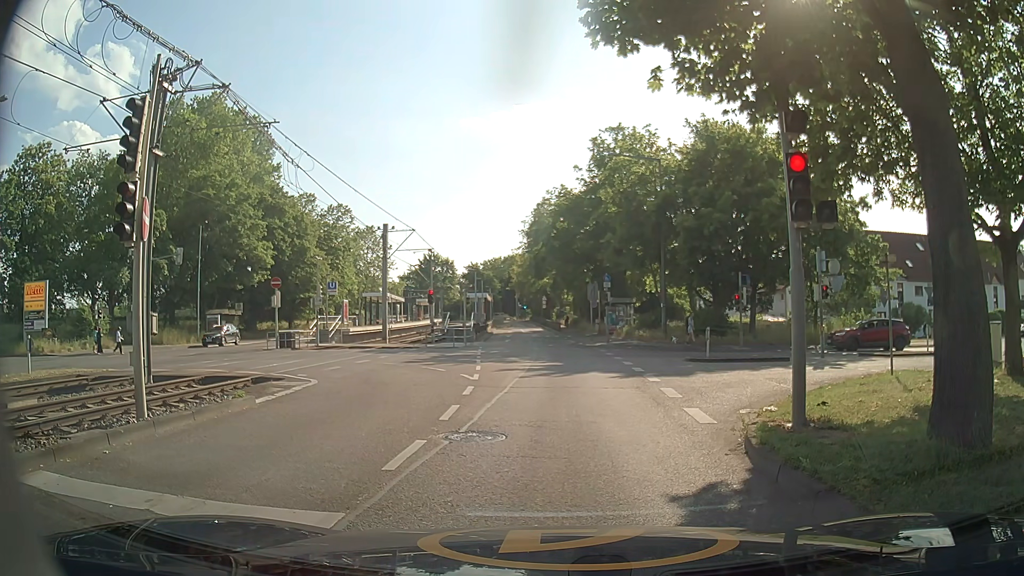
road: secondary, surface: asphalt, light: Day
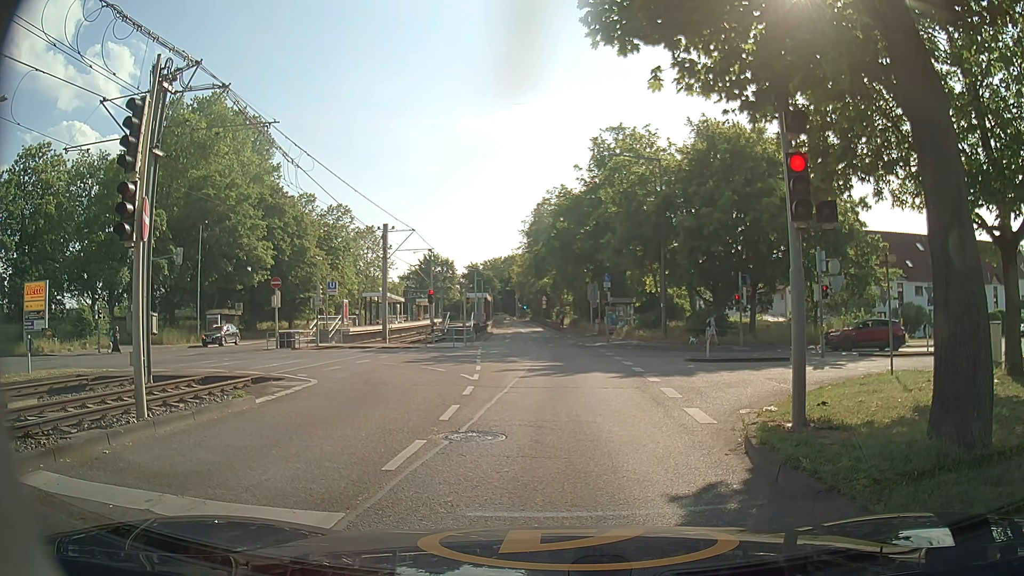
(0.0, 0.0) m; 0°
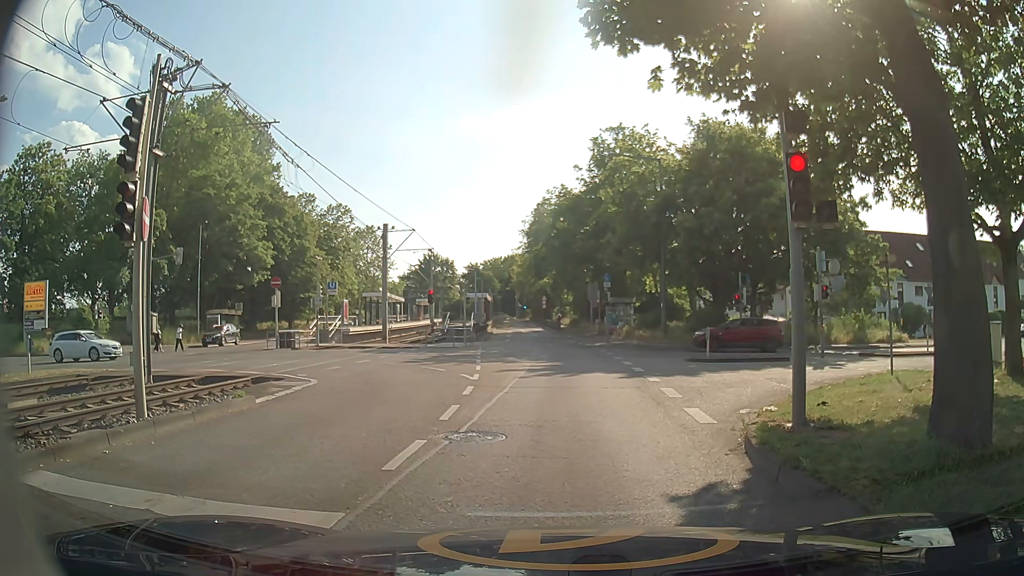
(0.0, 0.0) m; 0°
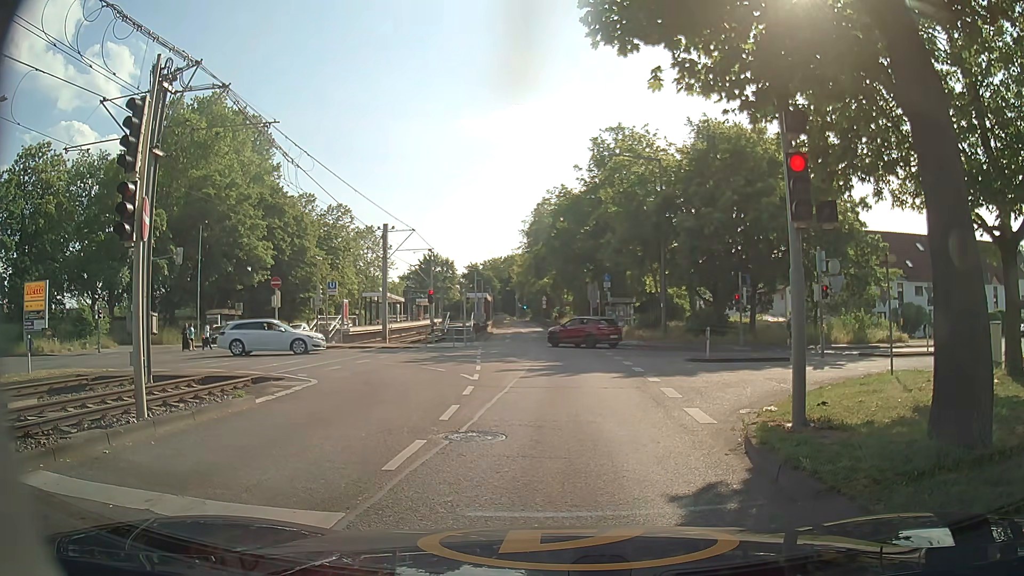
(0.0, 0.0) m; 0°
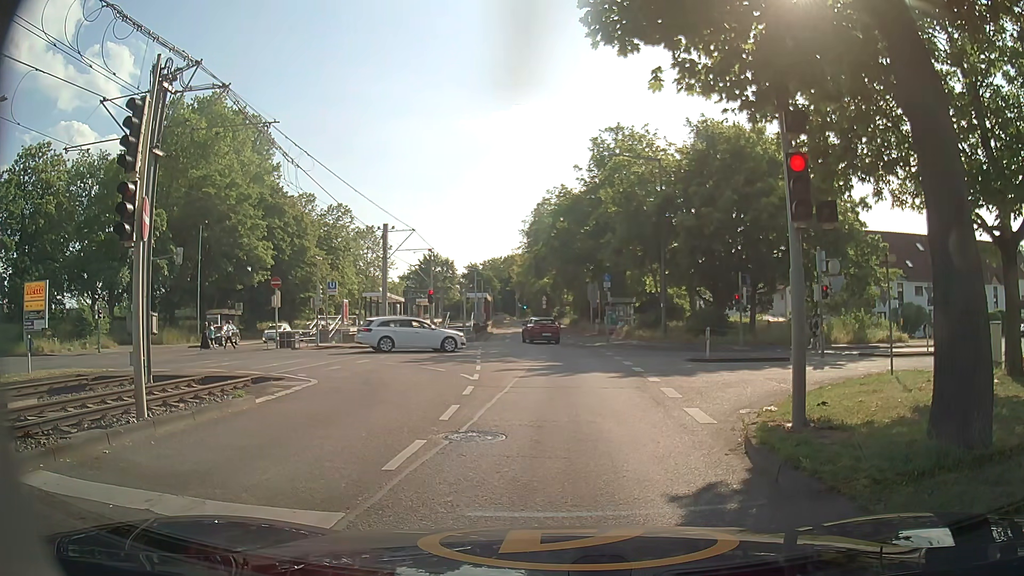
(0.0, 0.0) m; 0°
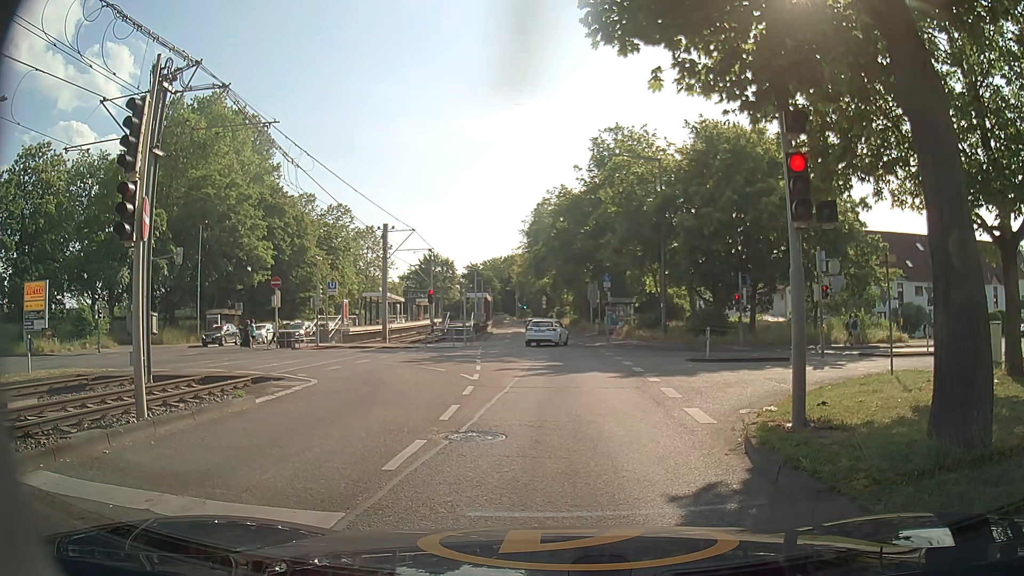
(0.0, 0.0) m; 0°
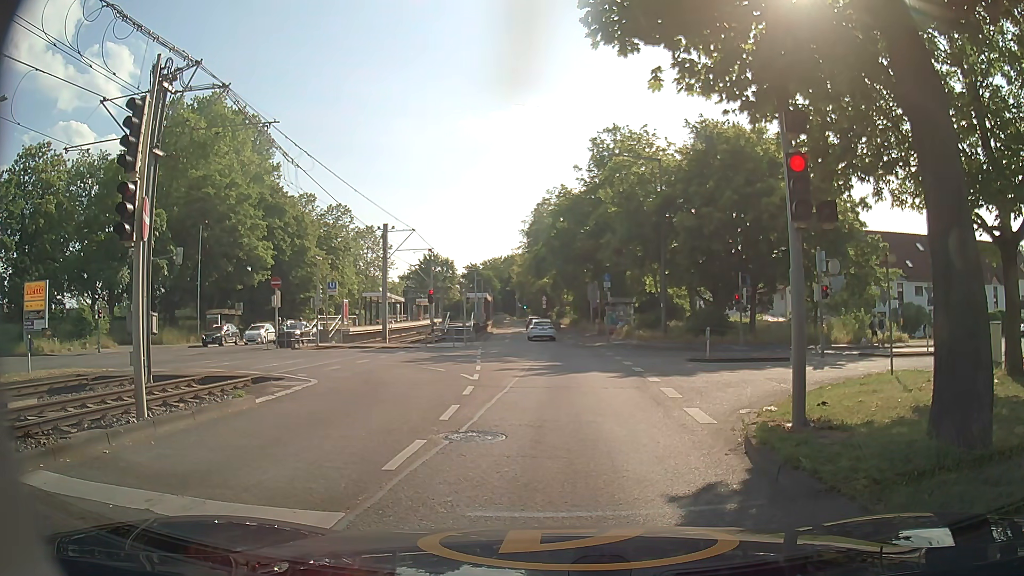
(0.0, 0.0) m; 0°
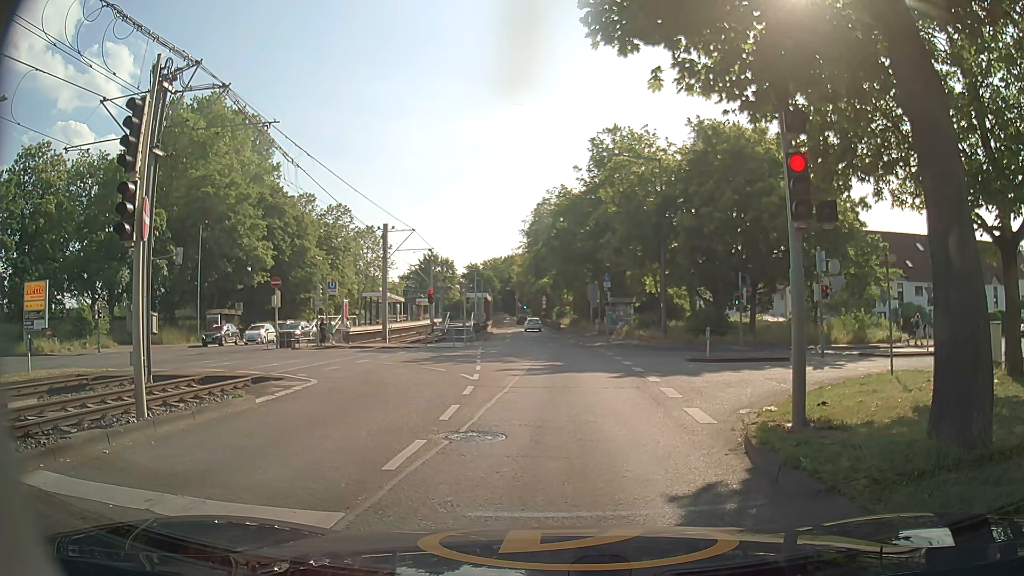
(0.0, 0.0) m; 0°
